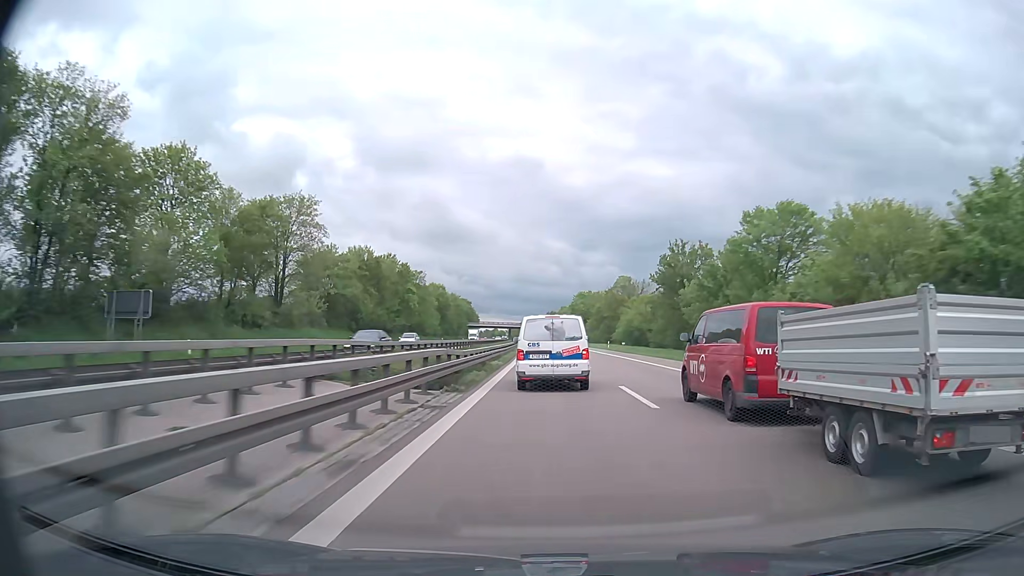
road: trunk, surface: asphalt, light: Day
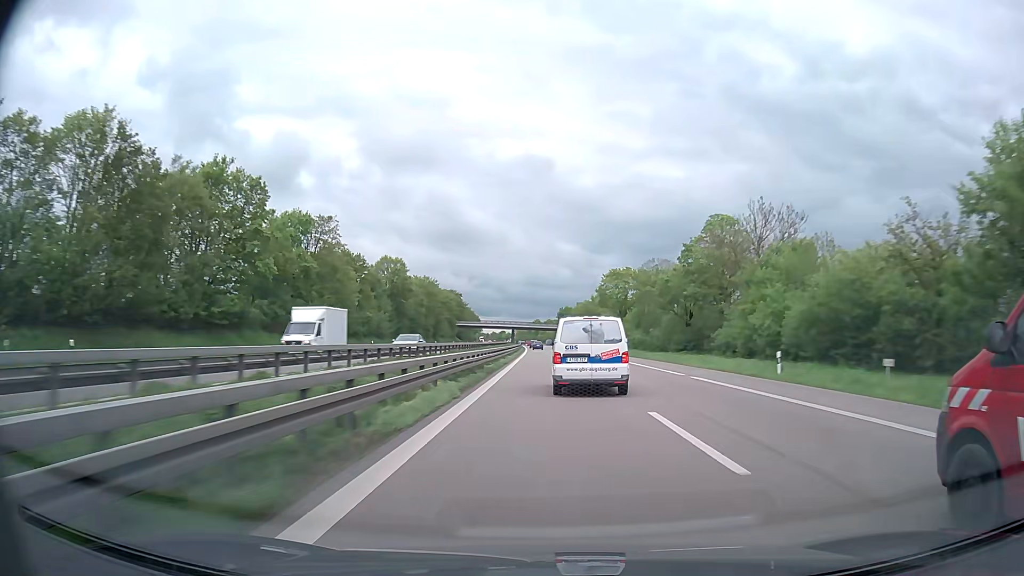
(-0.6, +60.3) m; -1°
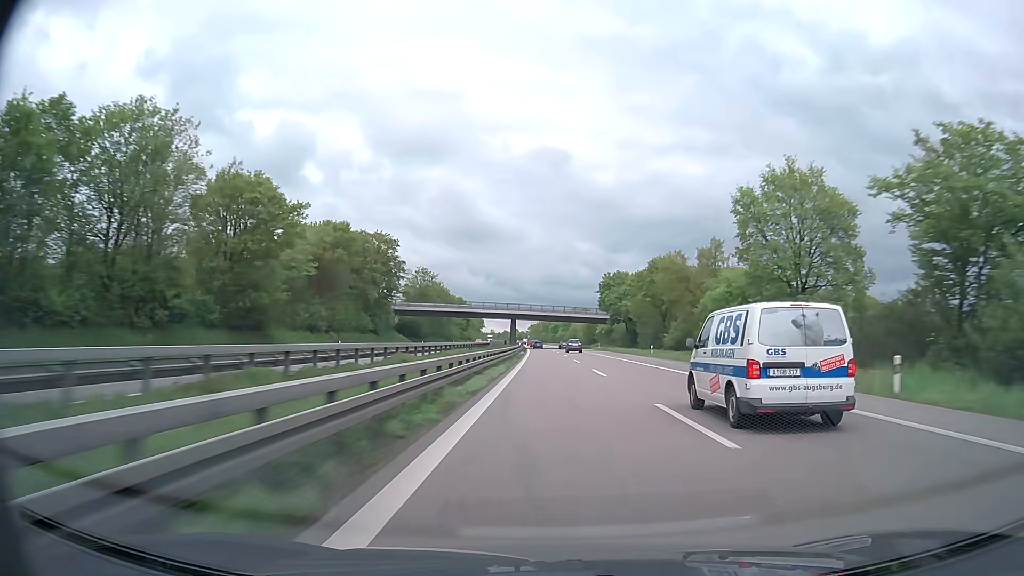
(-1.9, +106.8) m; -2°
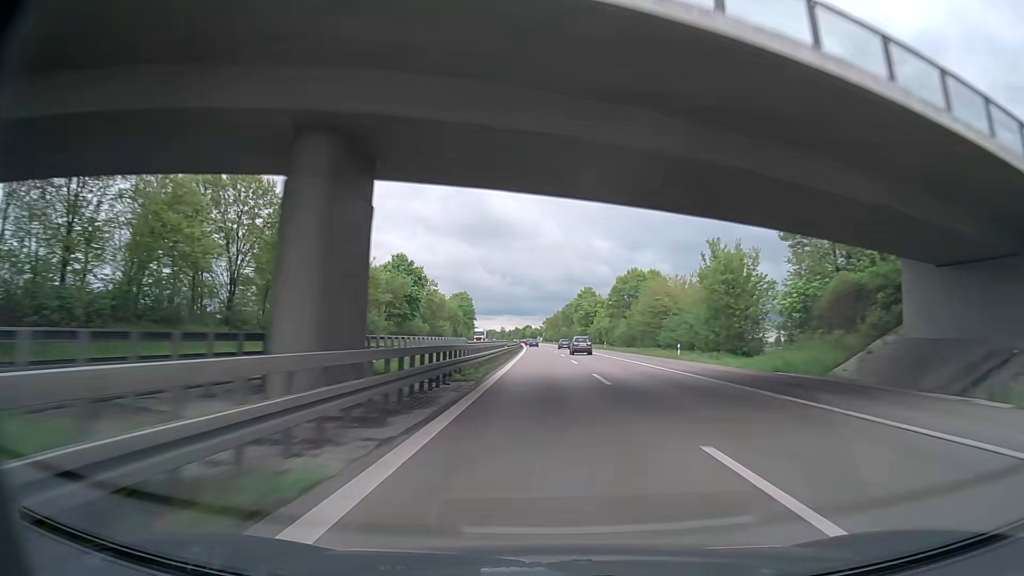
(-1.0, +114.3) m; -1°
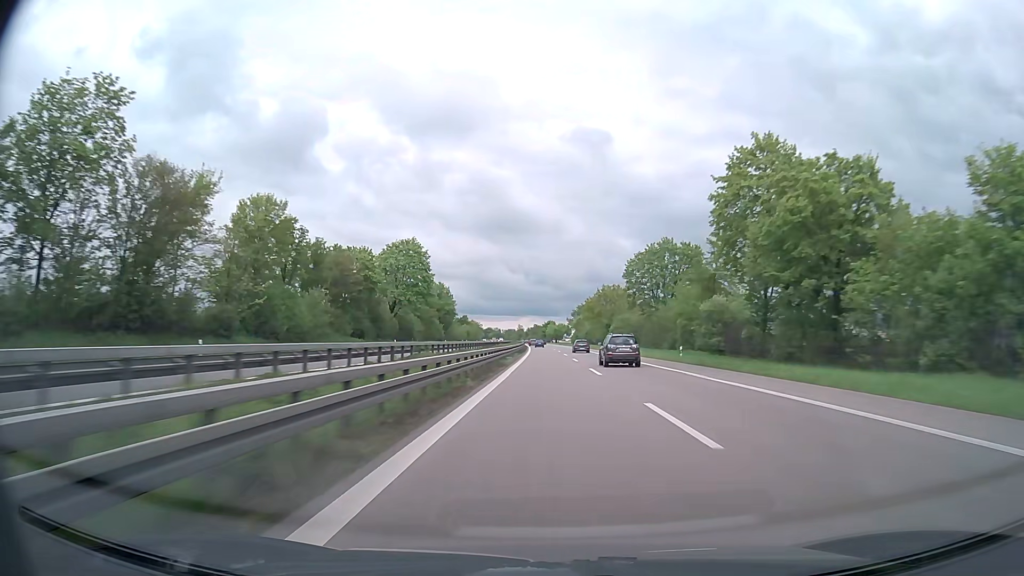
(-2.2, +120.4) m; -2°
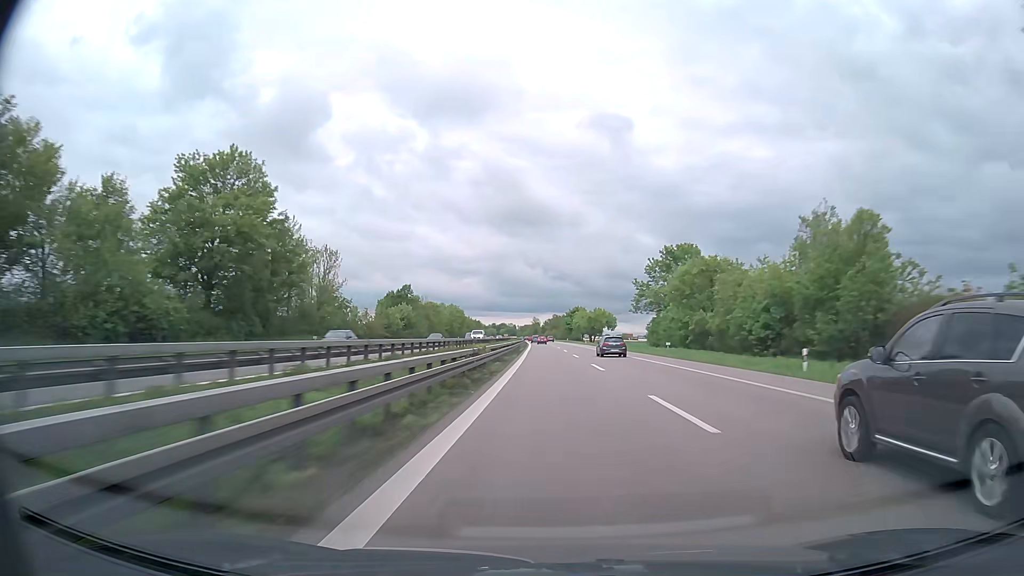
(-1.8, +124.8) m; -2°
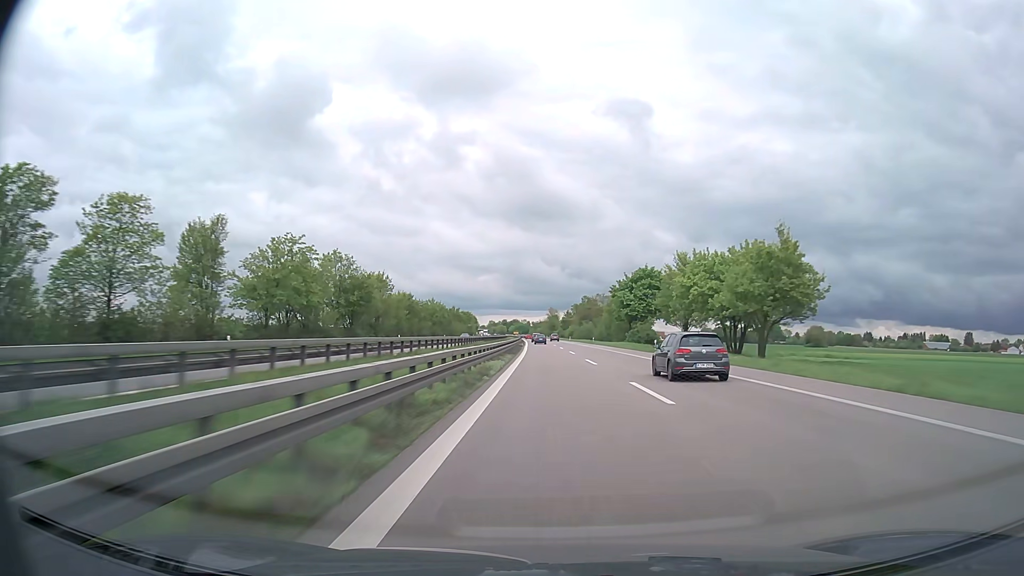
(-1.9, +121.5) m; -2°
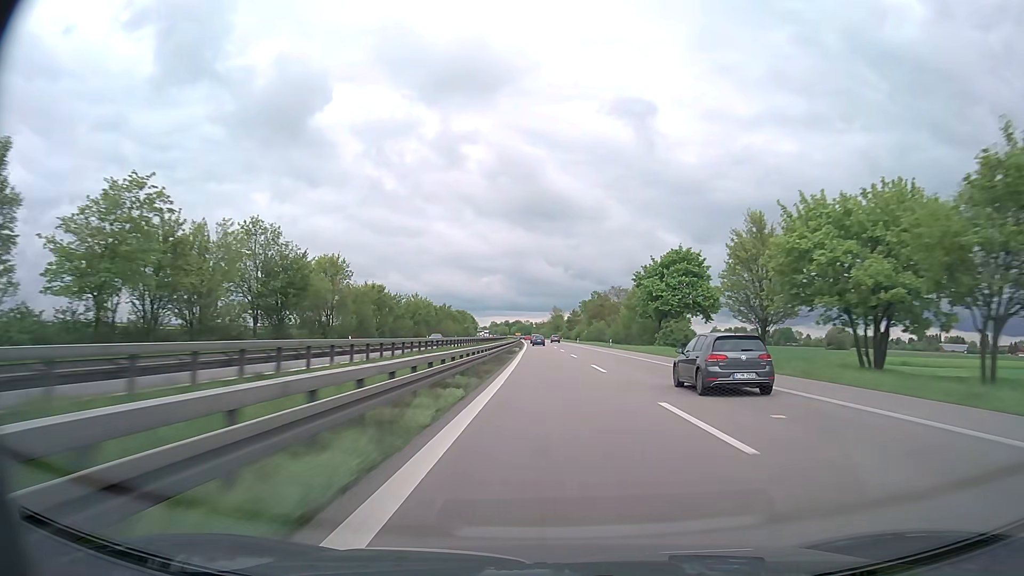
(-0.1, +23.4) m; 0°
(0, +10) (0, +20) (0, +30) (0, +40) (0, +50) (-1, +60) (-1, +70) (-1, +80) (-1, +90) (-2, +100) m
